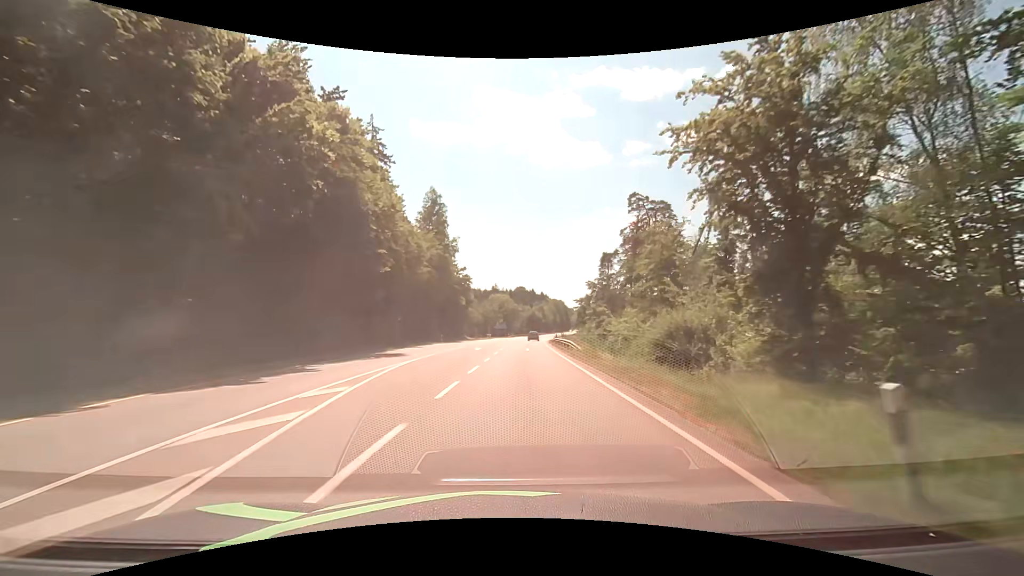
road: secondary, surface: asphalt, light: Day
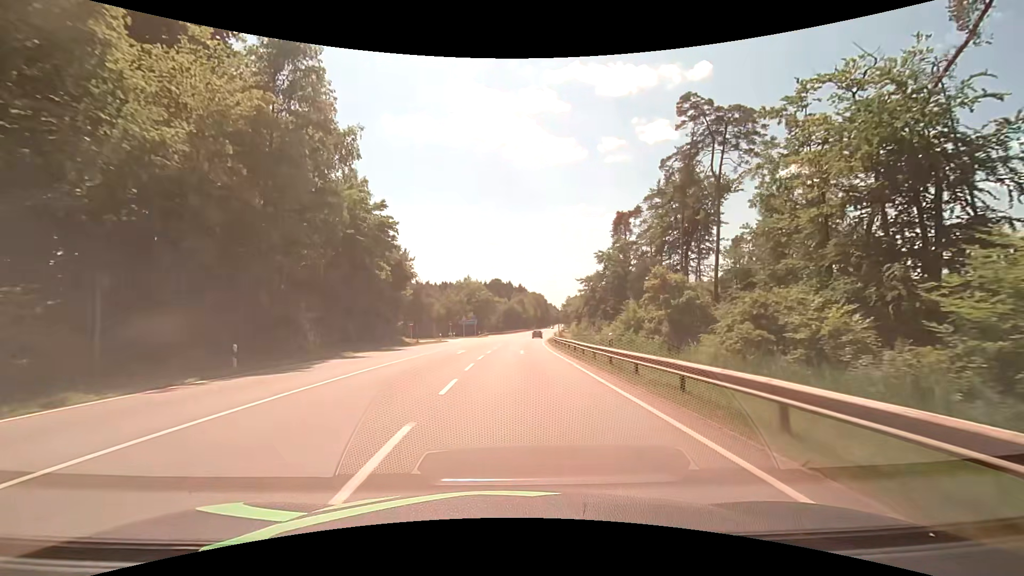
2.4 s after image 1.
(+1.1, +41.2) m; +3°
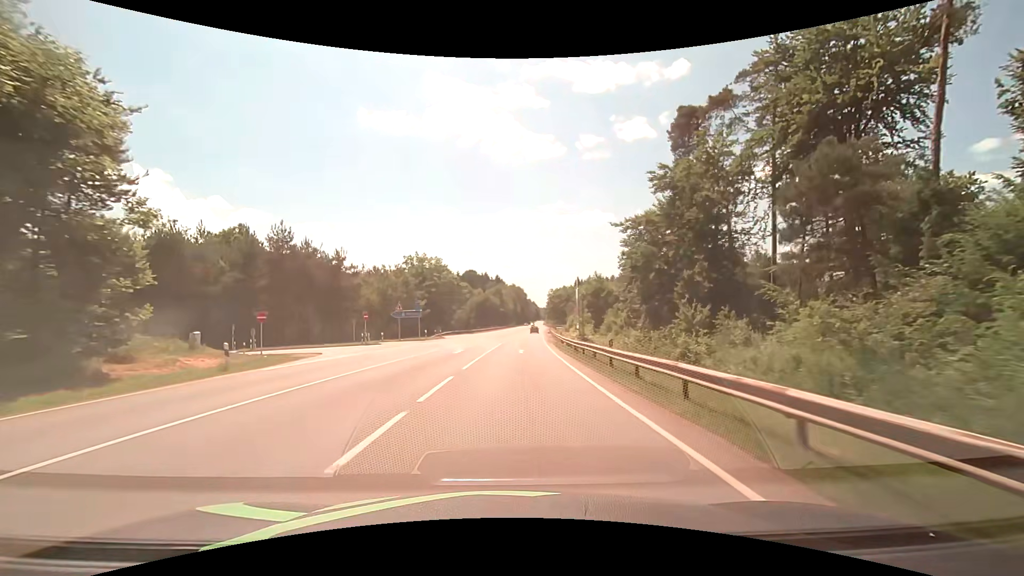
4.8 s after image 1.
(+0.9, +41.4) m; +3°
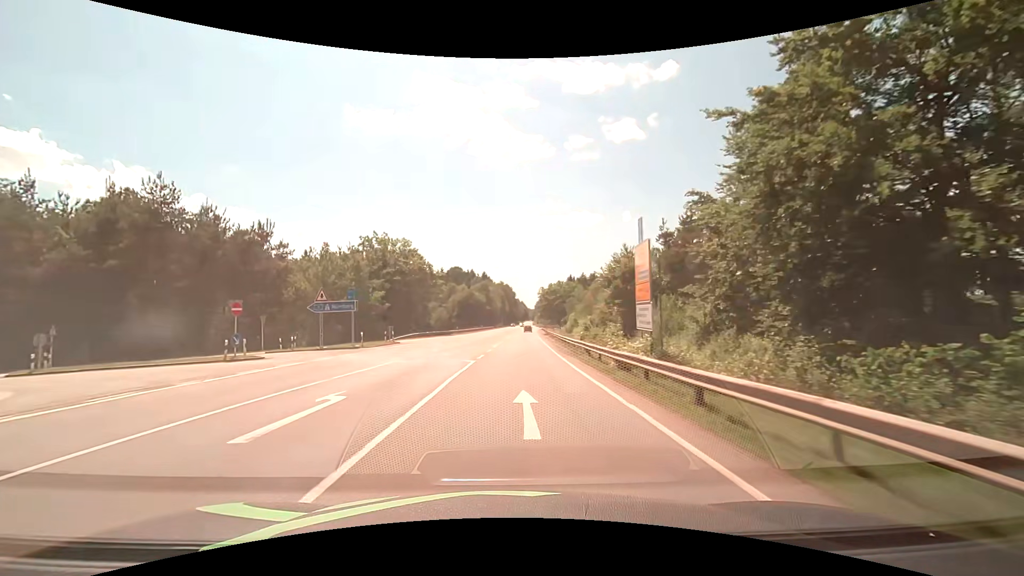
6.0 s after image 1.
(+0.1, +20.7) m; +1°
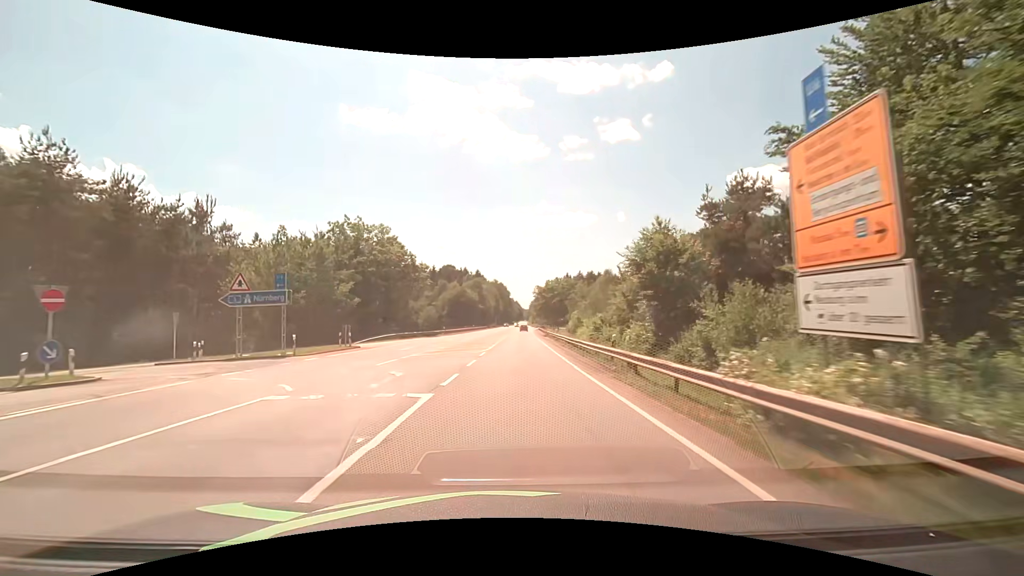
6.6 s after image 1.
(+0.1, +10.3) m; +1°
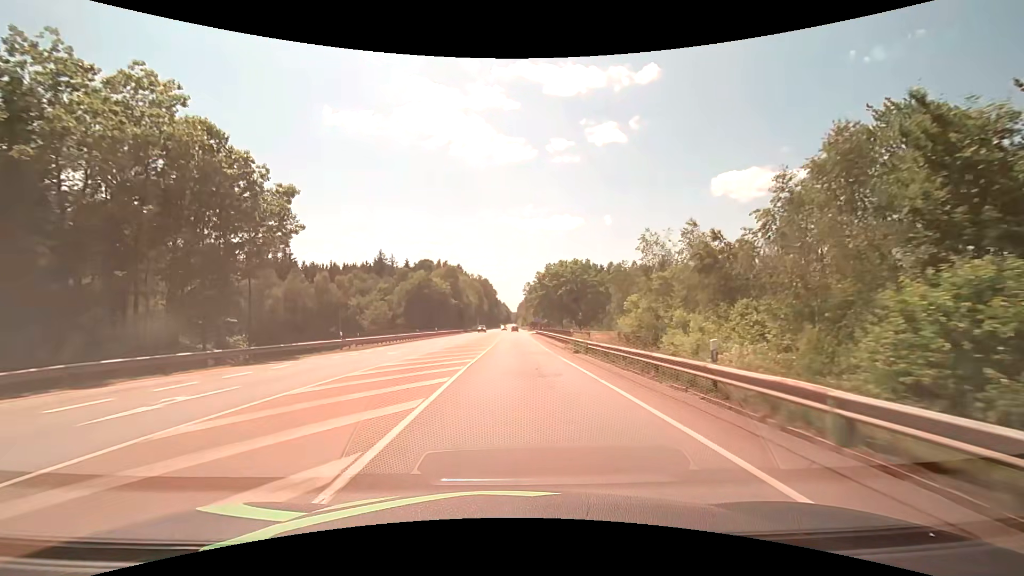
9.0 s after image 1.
(+0.7, +41.3) m; +2°
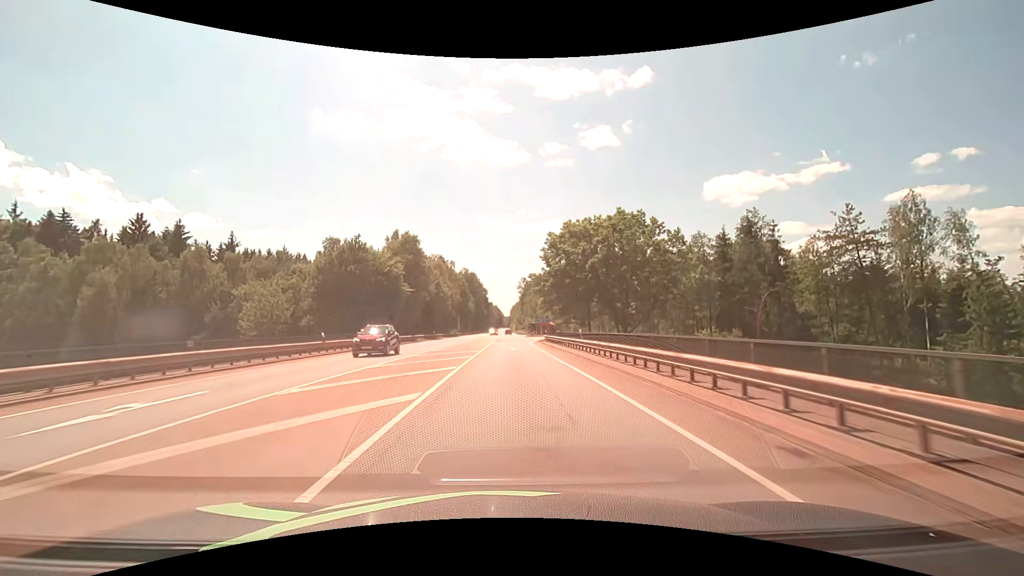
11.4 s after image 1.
(+0.4, +41.0) m; +1°
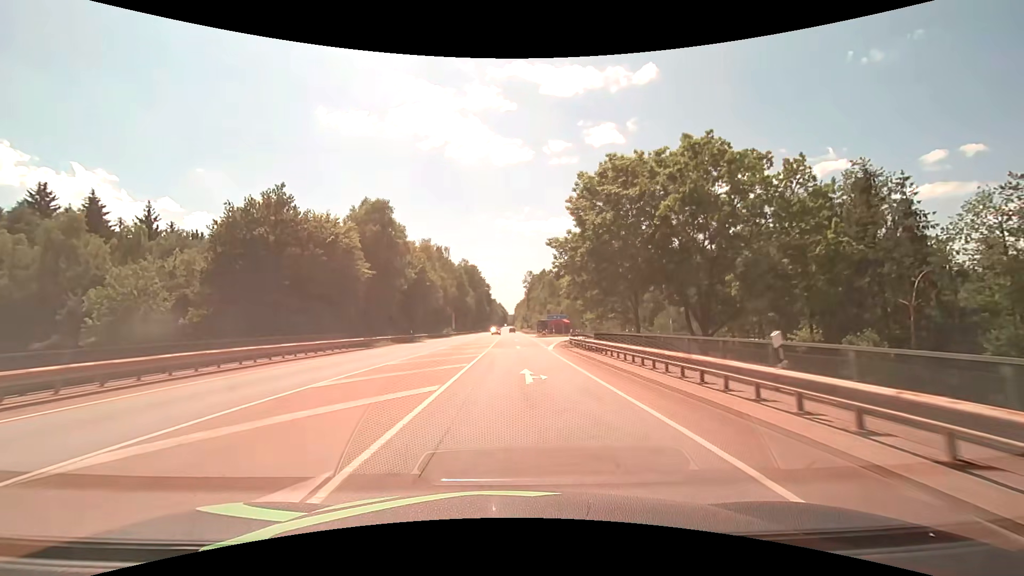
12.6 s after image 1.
(+0.1, +20.2) m; 0°
(0, +10) (0, +20) (0, +30) (0, +40) (0, +50) (+1, +60) (+1, +70) (+1, +80) (+1, +90) (+1, +100) m
